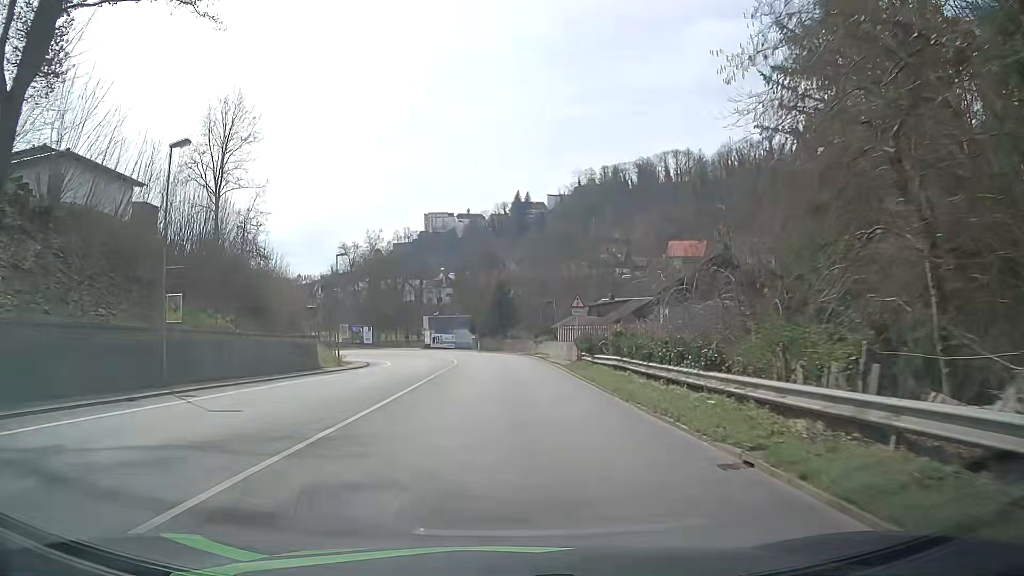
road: primary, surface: asphalt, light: Day
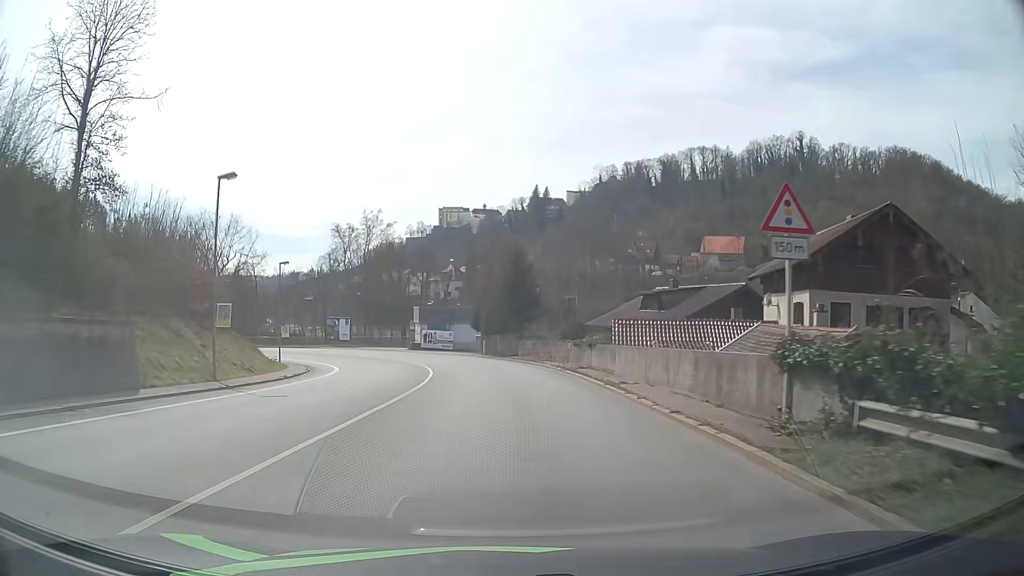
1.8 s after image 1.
(-0.2, +23.6) m; -2°
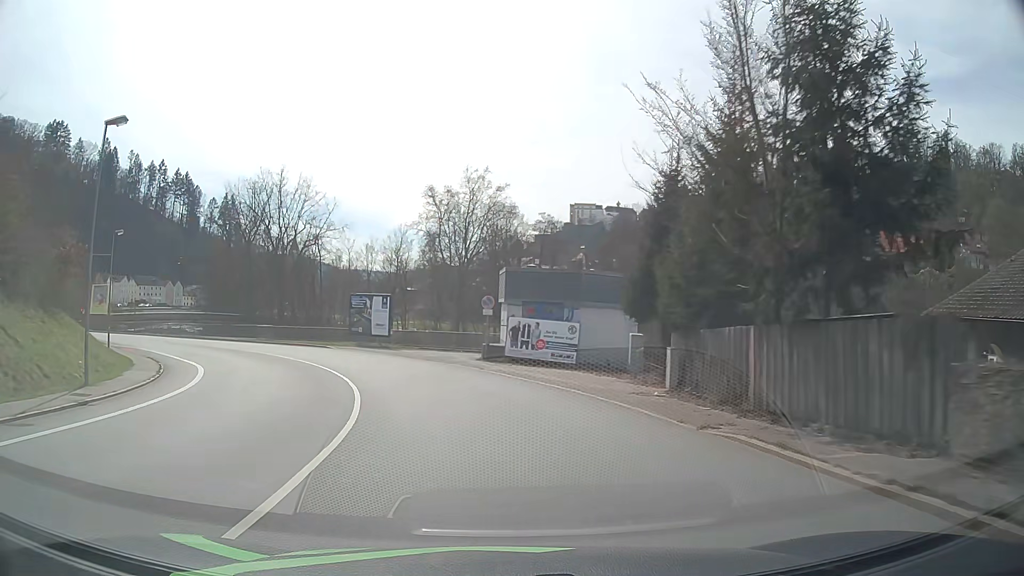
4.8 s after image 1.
(-2.2, +37.8) m; -10°
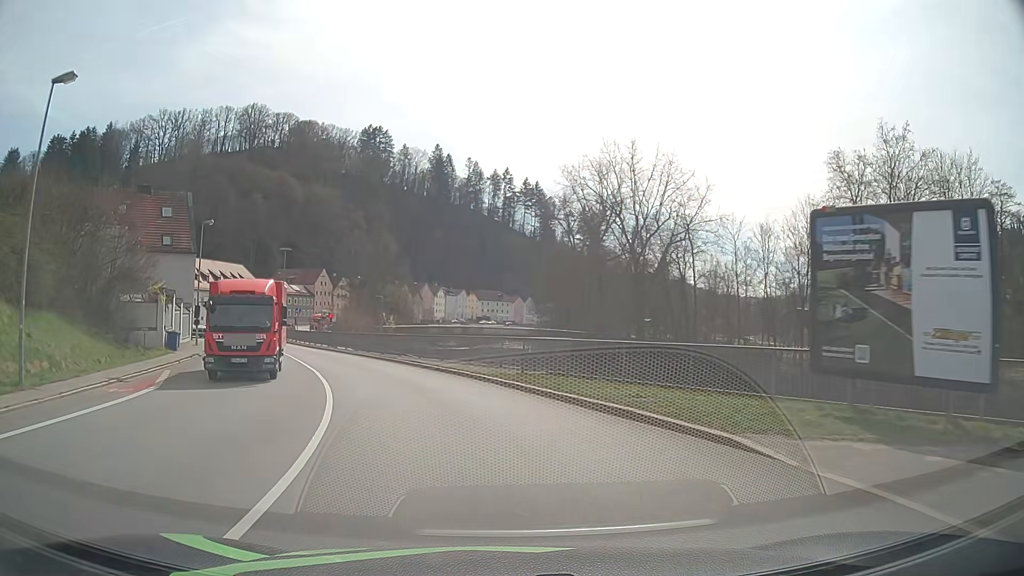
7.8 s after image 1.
(-9.0, +34.7) m; -31°
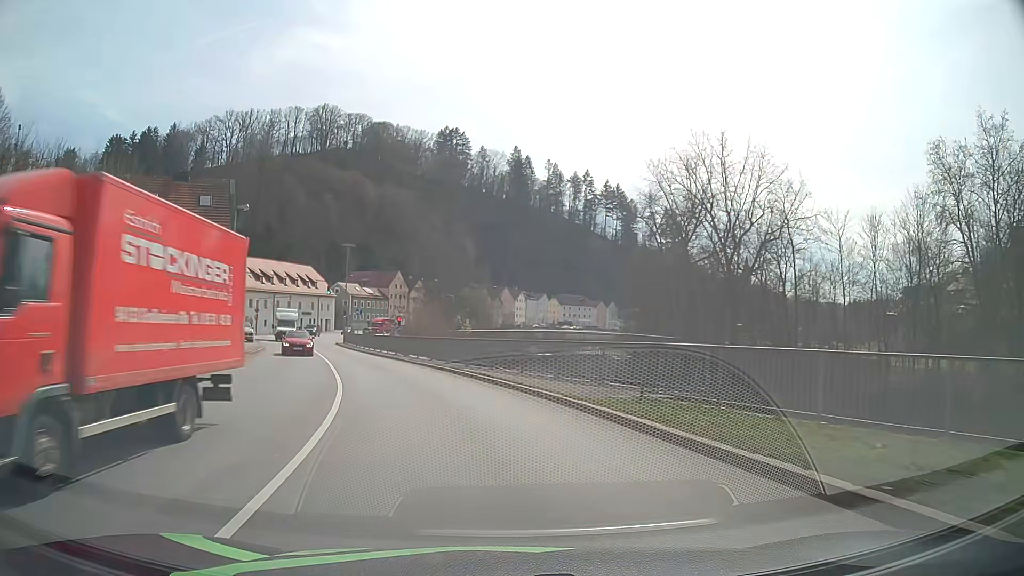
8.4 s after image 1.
(-0.4, +7.3) m; -7°
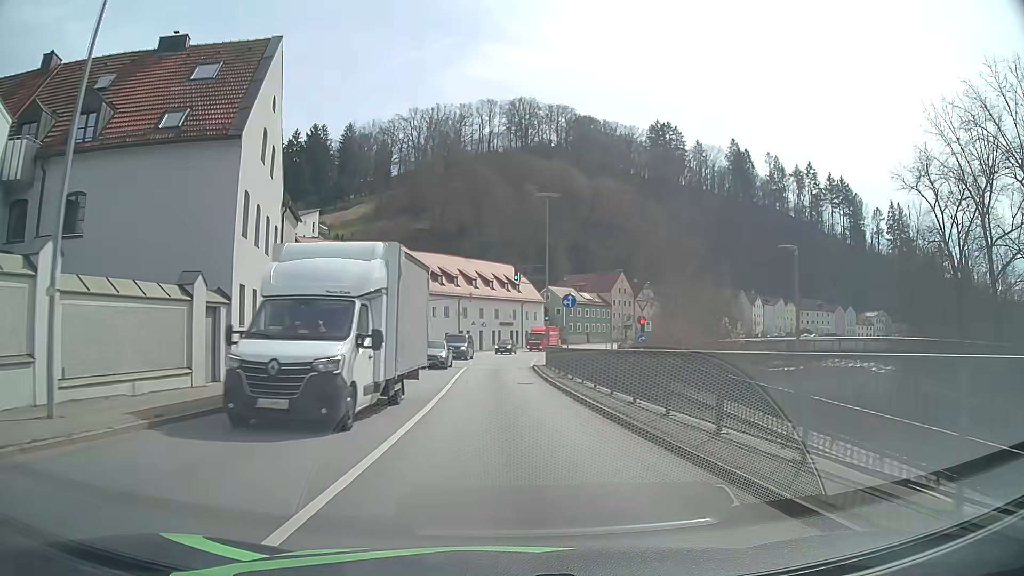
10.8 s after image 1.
(-6.1, +29.9) m; -19°
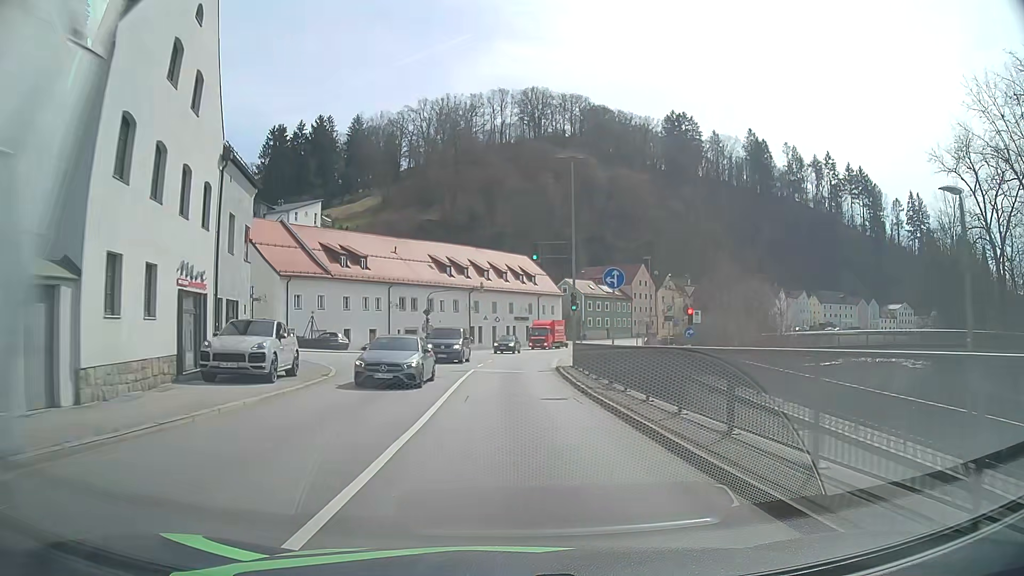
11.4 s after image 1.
(-0.1, +8.0) m; -1°
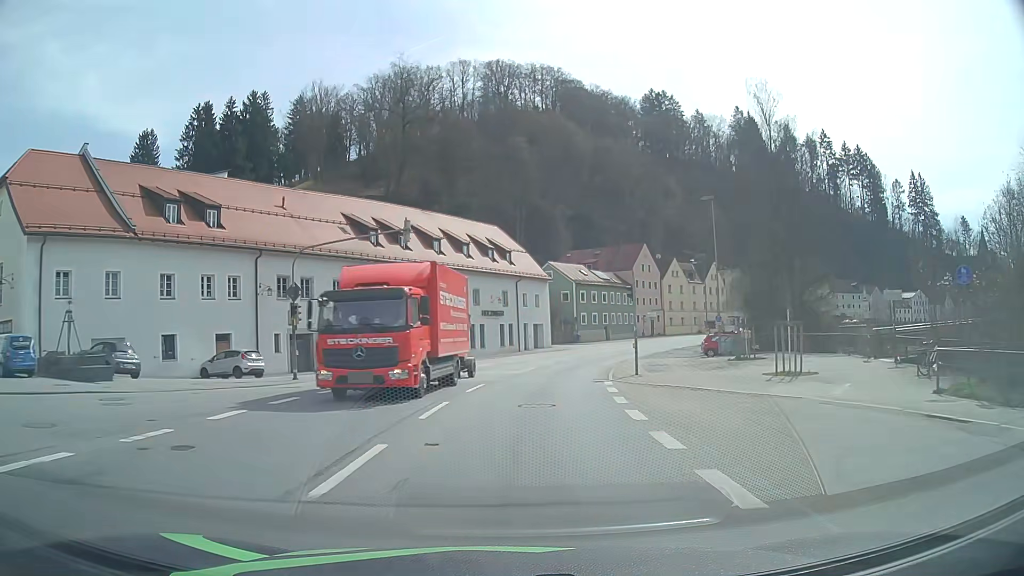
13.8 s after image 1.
(+0.2, +31.9) m; +2°
(0, +10) (+1, +20) (+2, +30) (+4, +40) (+7, +49) (+10, +59) (+14, +68) (+18, +77) (+23, +86) (+28, +94) m
